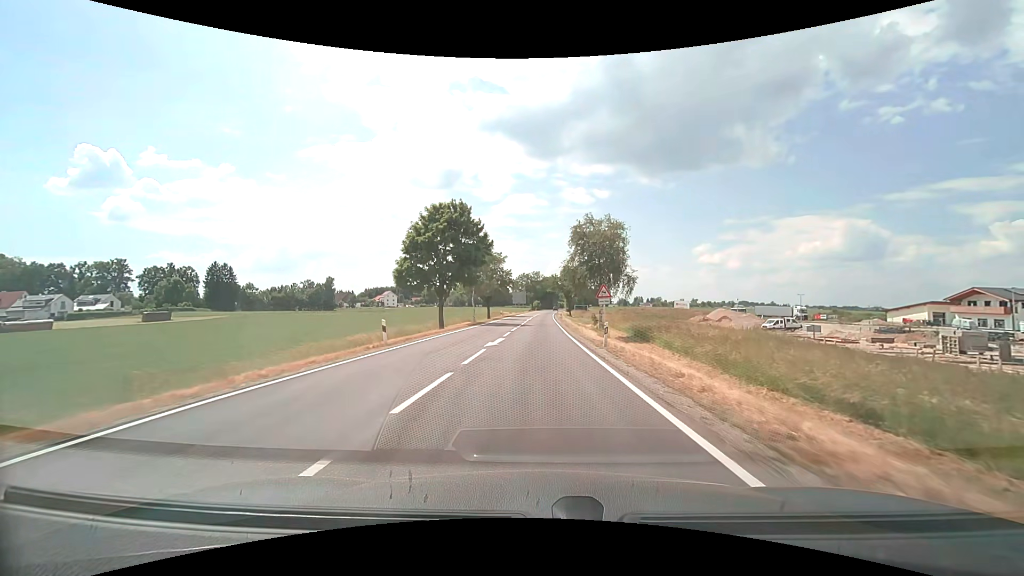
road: secondary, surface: asphalt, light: Day
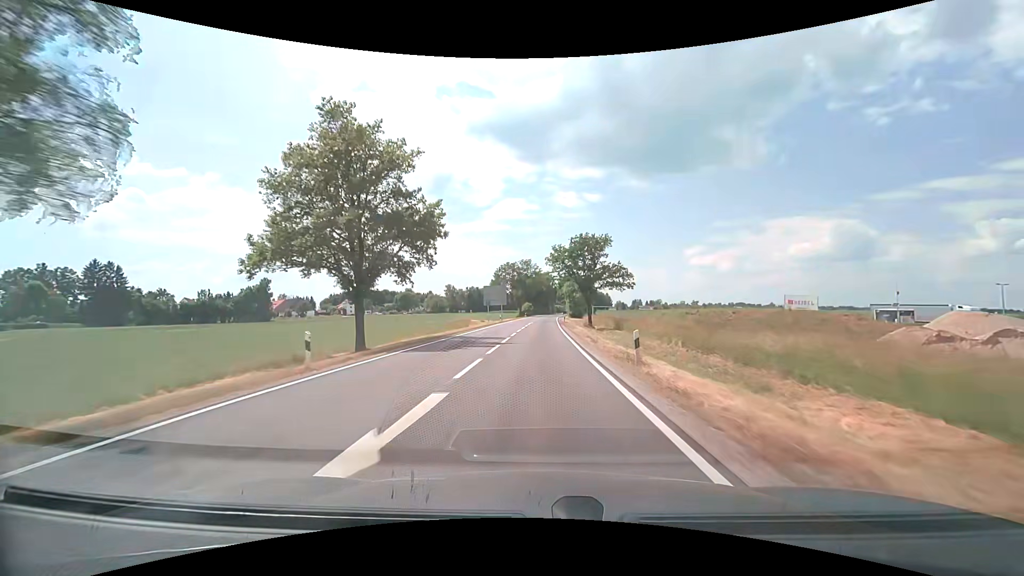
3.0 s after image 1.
(+0.5, +57.0) m; 0°
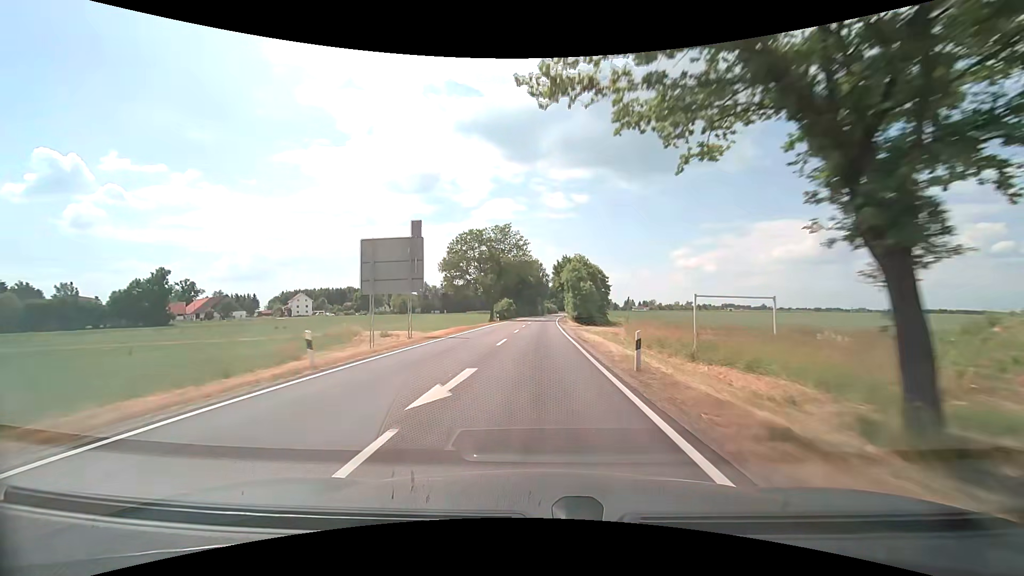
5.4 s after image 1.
(+0.9, +51.0) m; +2°
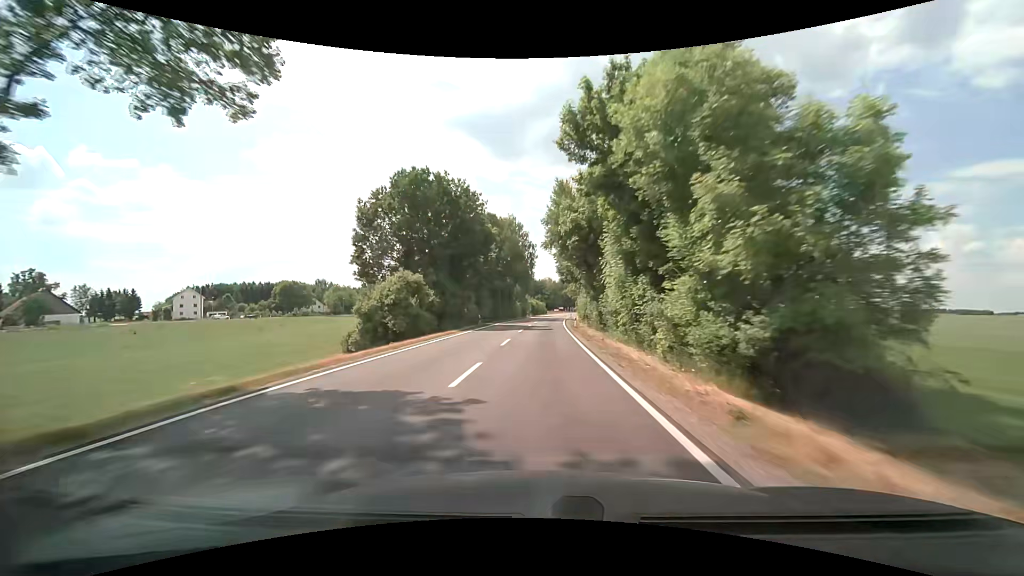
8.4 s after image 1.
(+1.2, +69.4) m; +2°
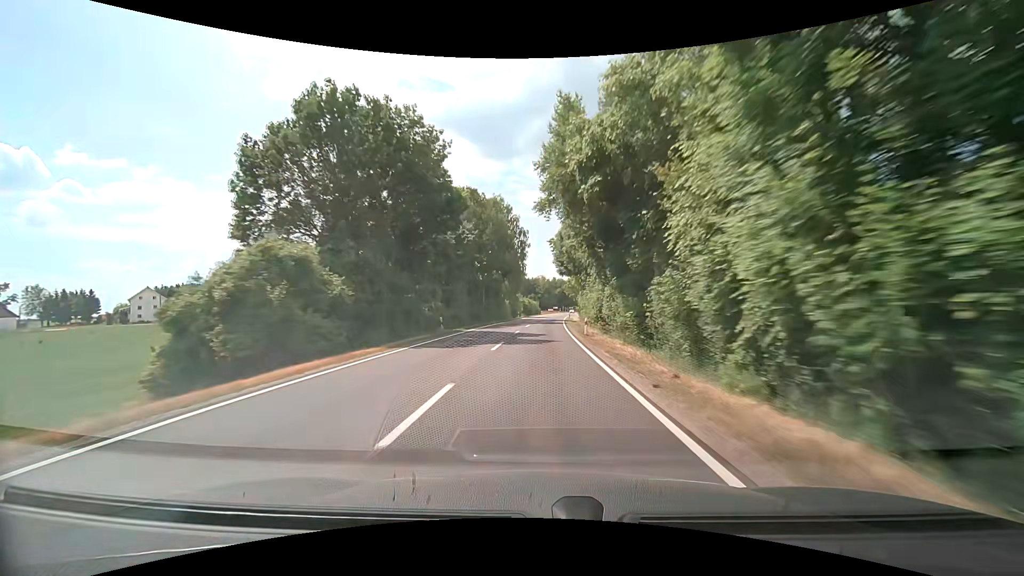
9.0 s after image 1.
(+0.1, +14.5) m; 0°
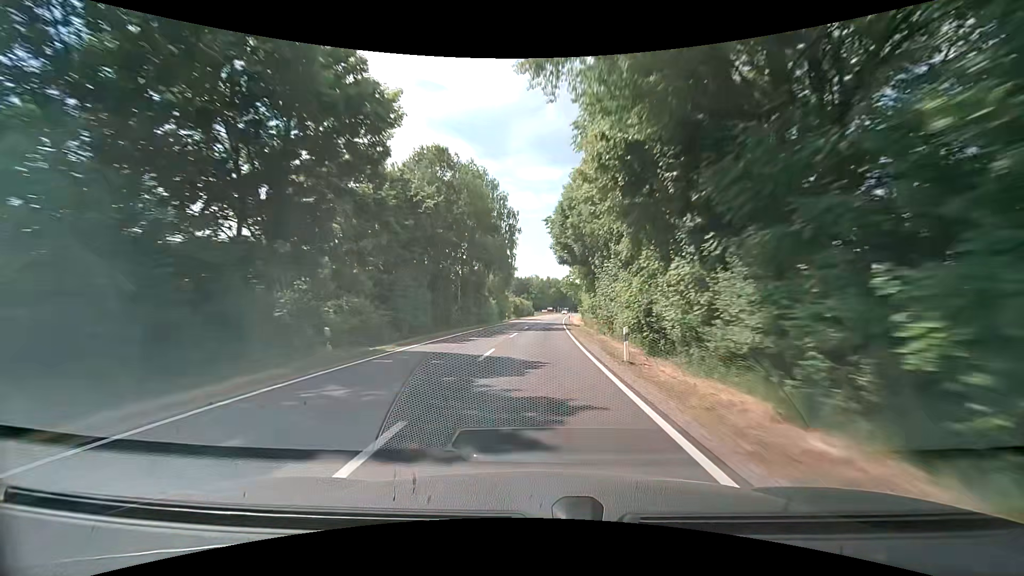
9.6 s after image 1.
(+0.2, +14.7) m; +1°
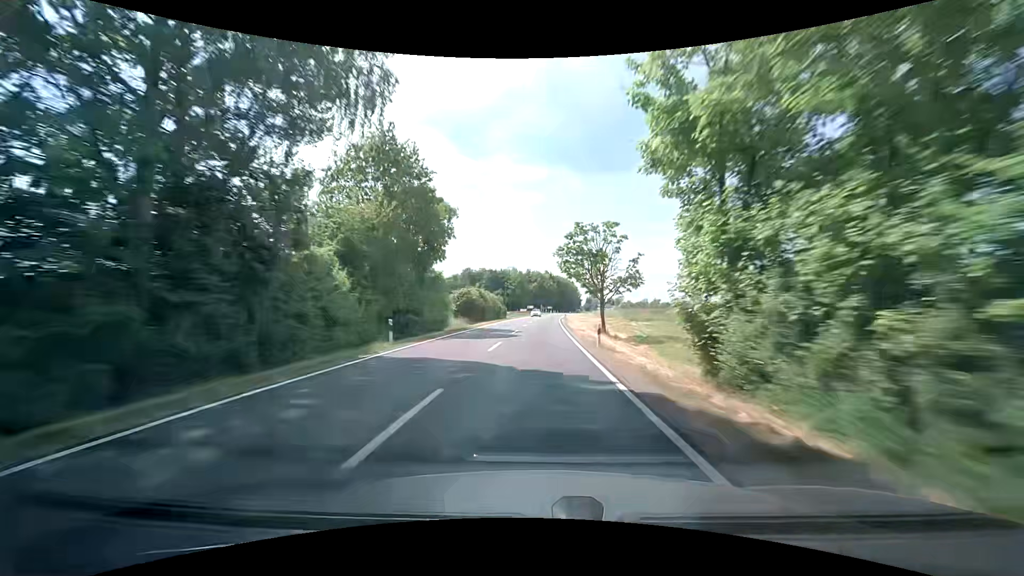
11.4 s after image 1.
(+0.9, +45.2) m; +2°
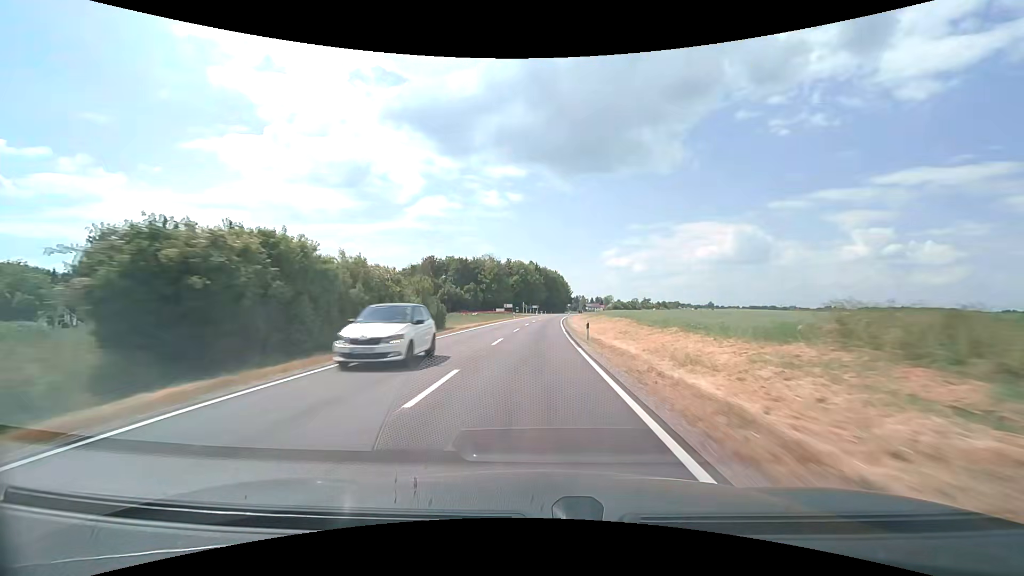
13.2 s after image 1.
(+0.9, +45.6) m; +2°
(0, +10) (0, +20) (0, +30) (0, +40) (+1, +50) (+1, +60) (+2, +70) (+2, +80) (+3, +90) (+4, +100) m
